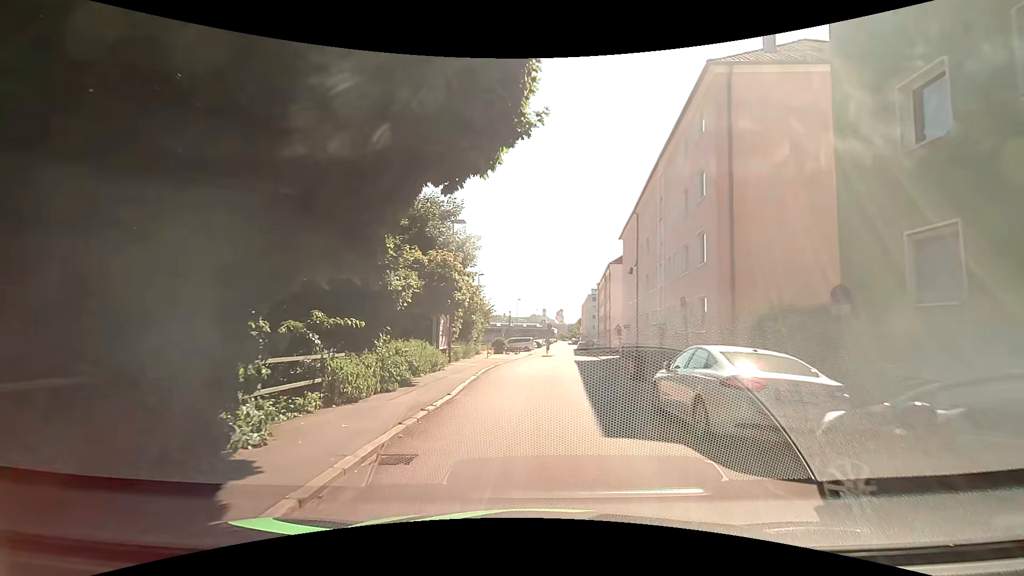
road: residential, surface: asphalt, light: Day
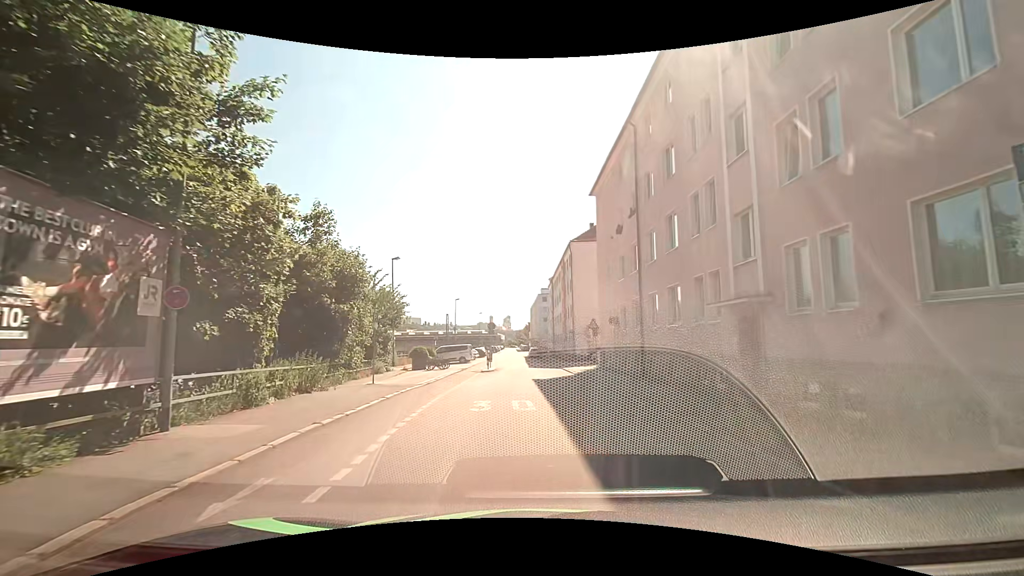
(+0.9, +18.3) m; +7°
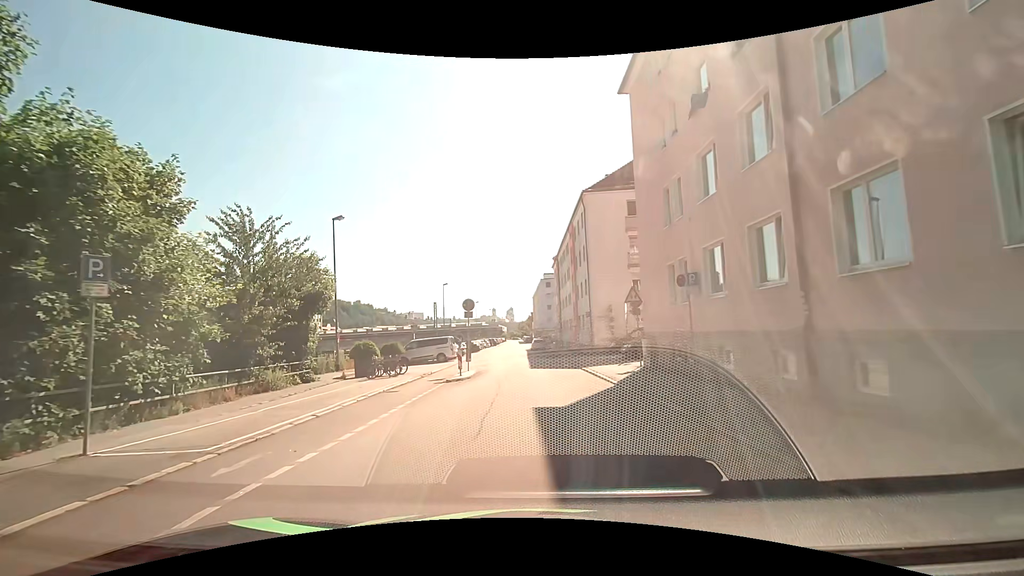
(-0.1, +14.0) m; -1°
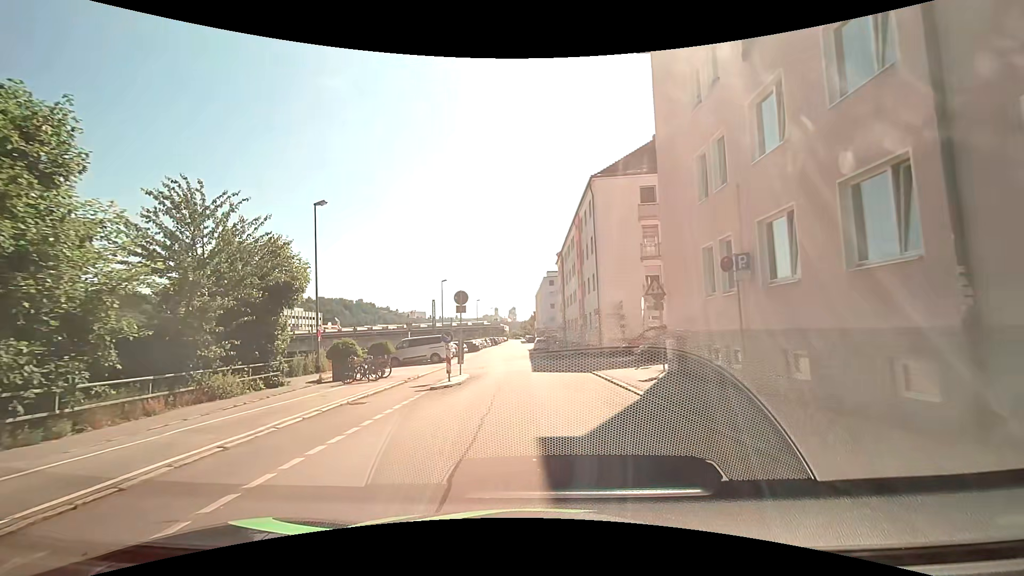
(0.0, +3.4) m; -1°
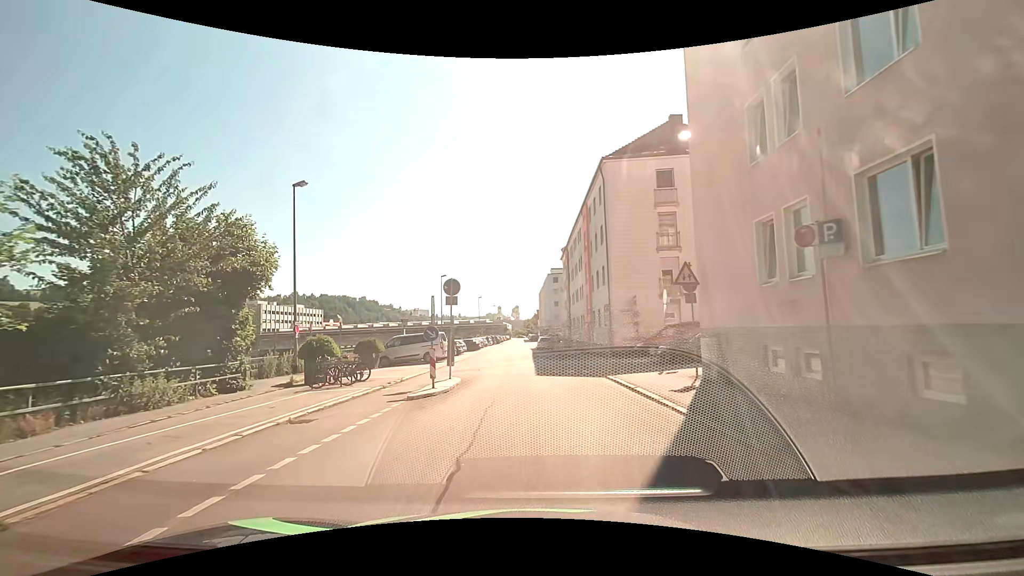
(0.0, +3.2) m; +1°
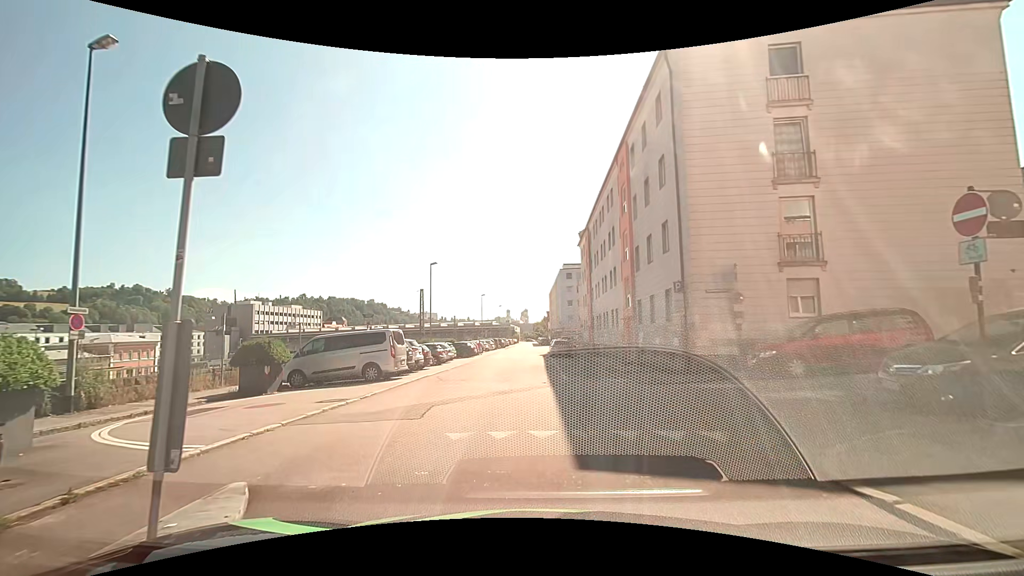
(-0.2, +13.3) m; -1°
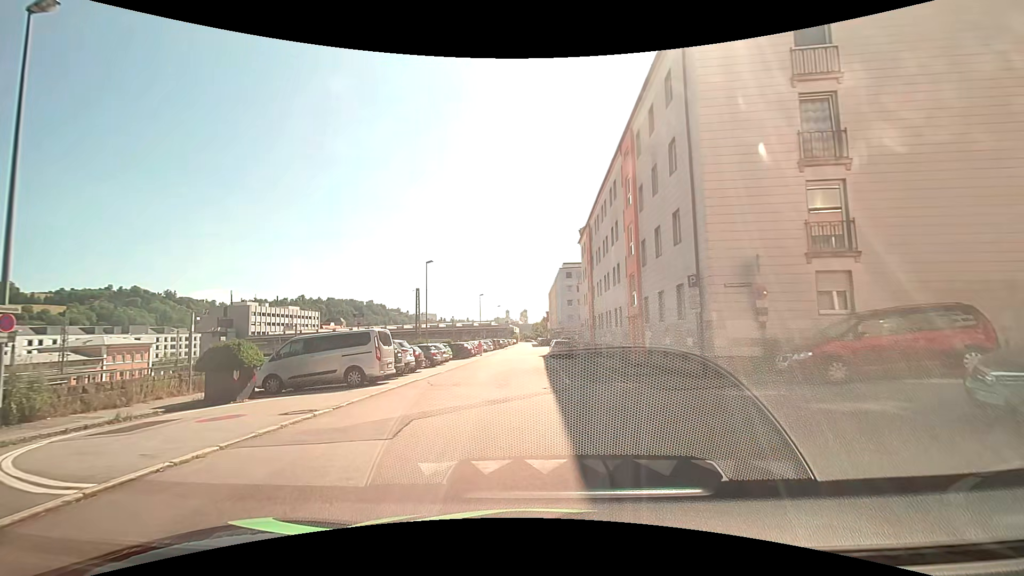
(0.0, +1.7) m; +1°
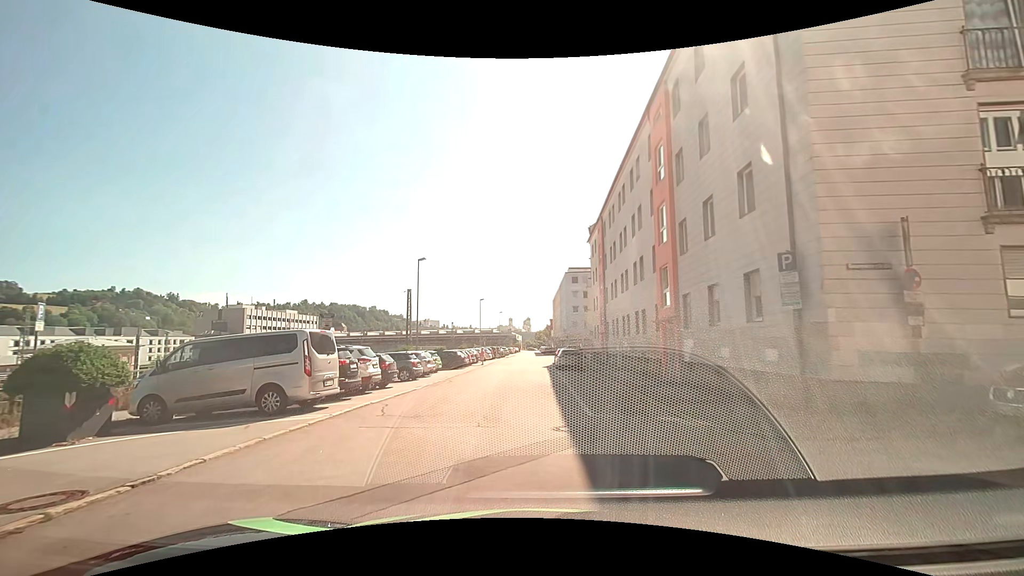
(-0.1, +5.8) m; 0°
